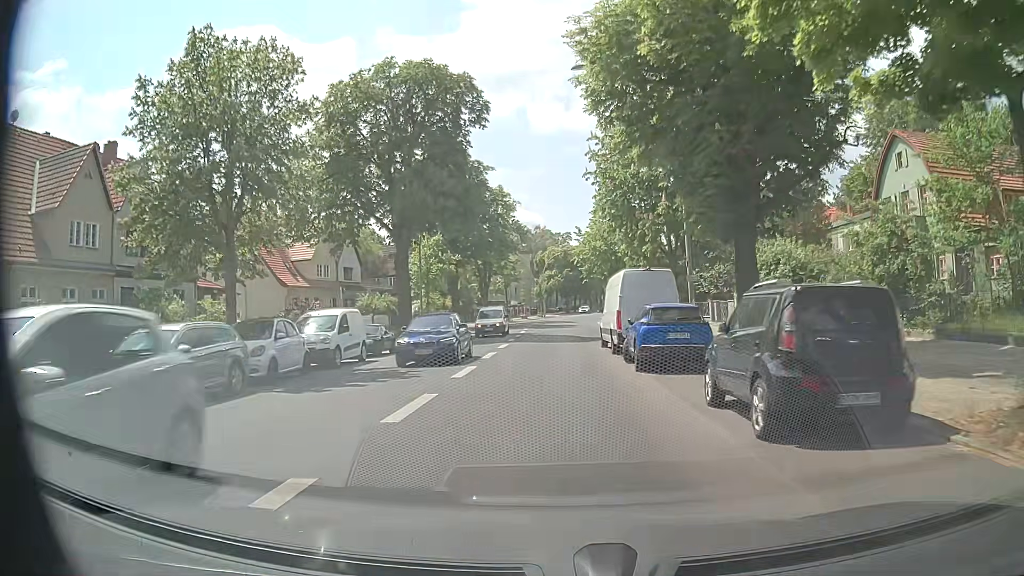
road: secondary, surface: asphalt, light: Day
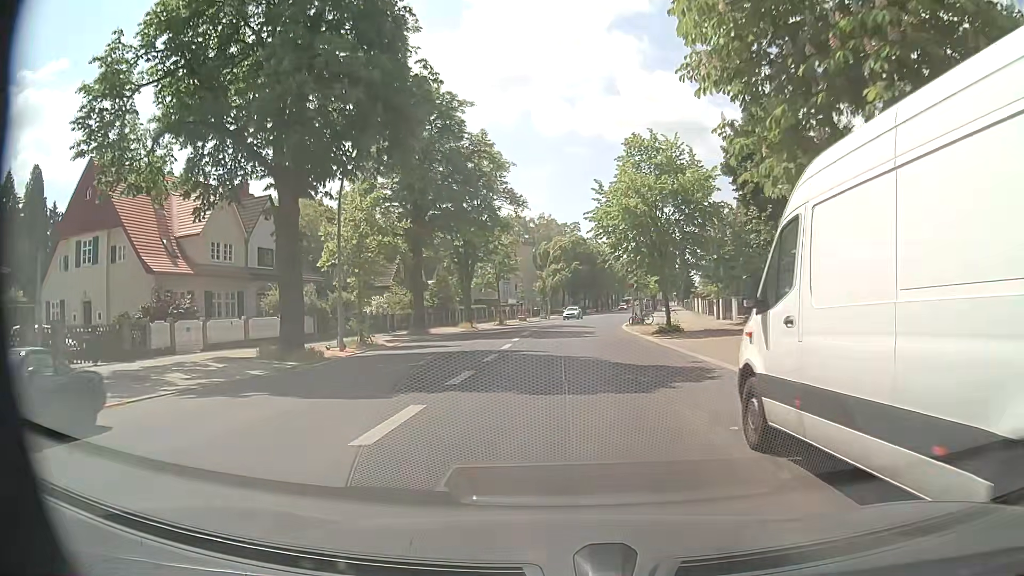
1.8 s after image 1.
(-0.1, +19.6) m; -1°
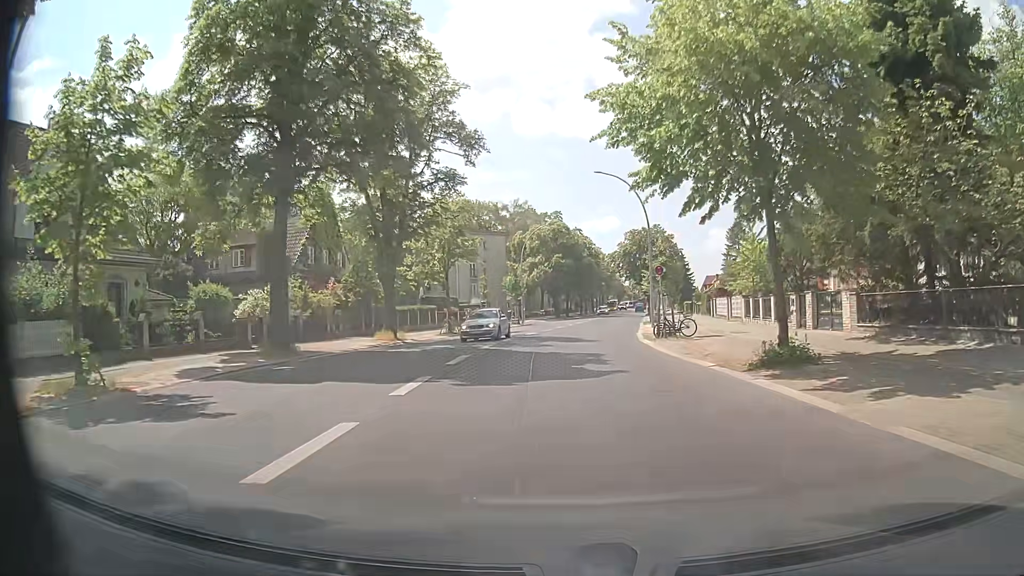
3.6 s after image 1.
(+0.4, +19.9) m; +2°
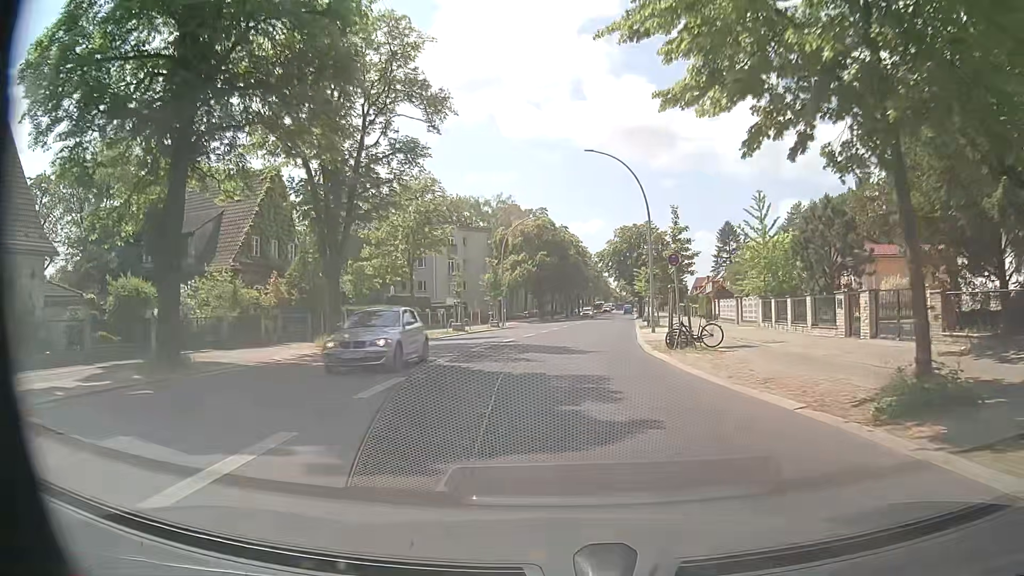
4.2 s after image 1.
(+0.1, +6.6) m; +1°
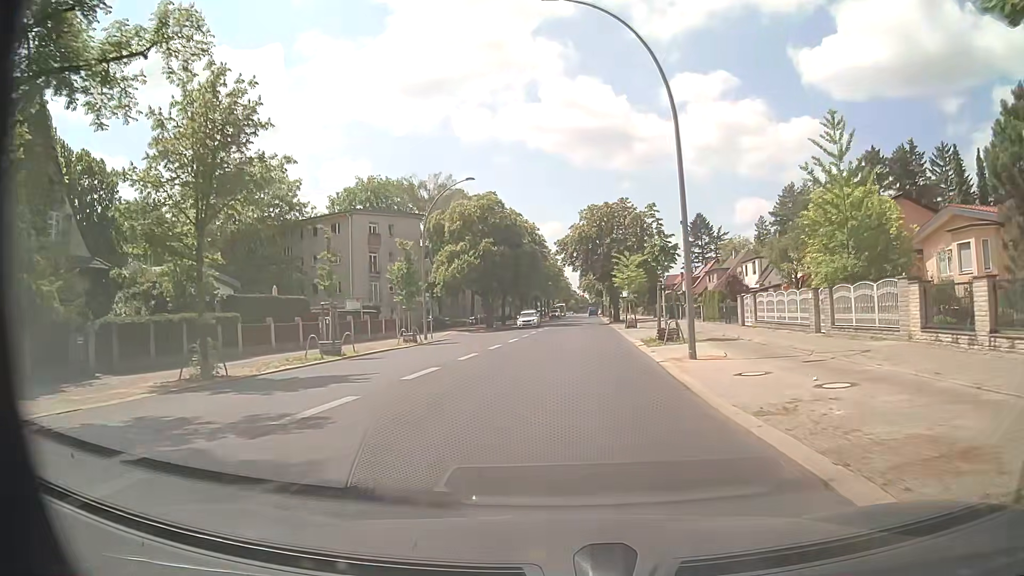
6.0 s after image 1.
(+0.8, +19.7) m; +4°
